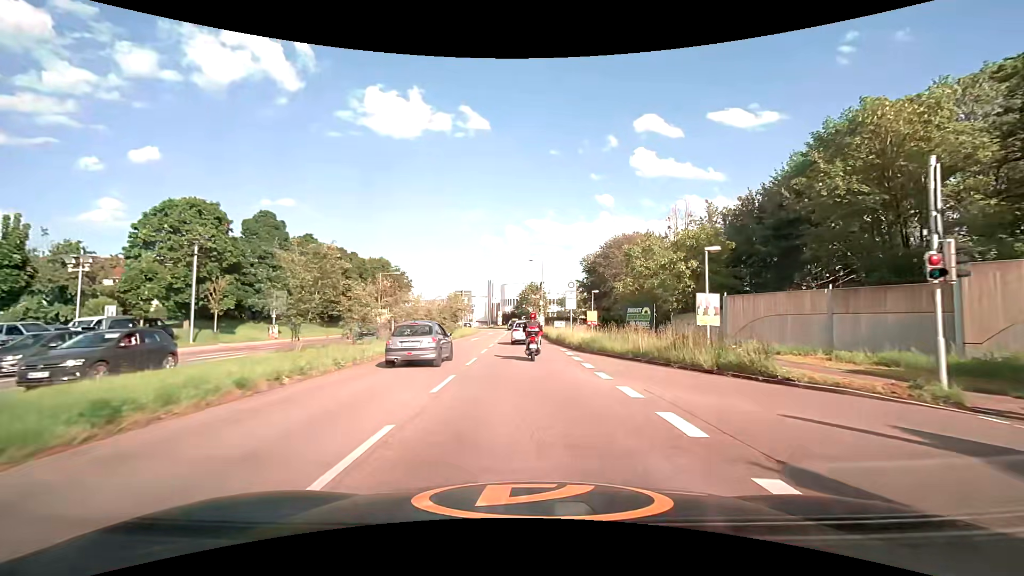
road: secondary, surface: asphalt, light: Day
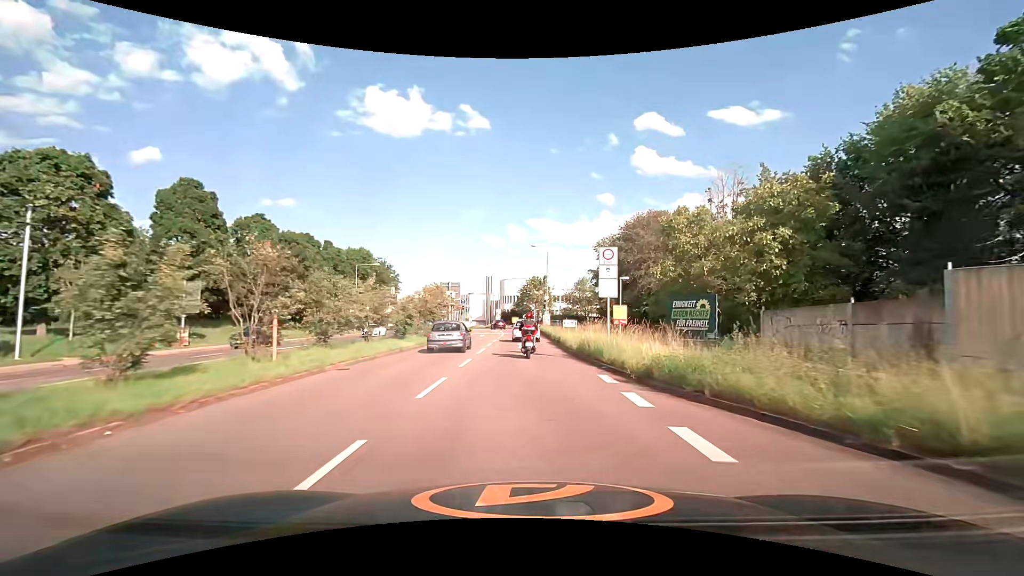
(0.0, +13.1) m; 0°
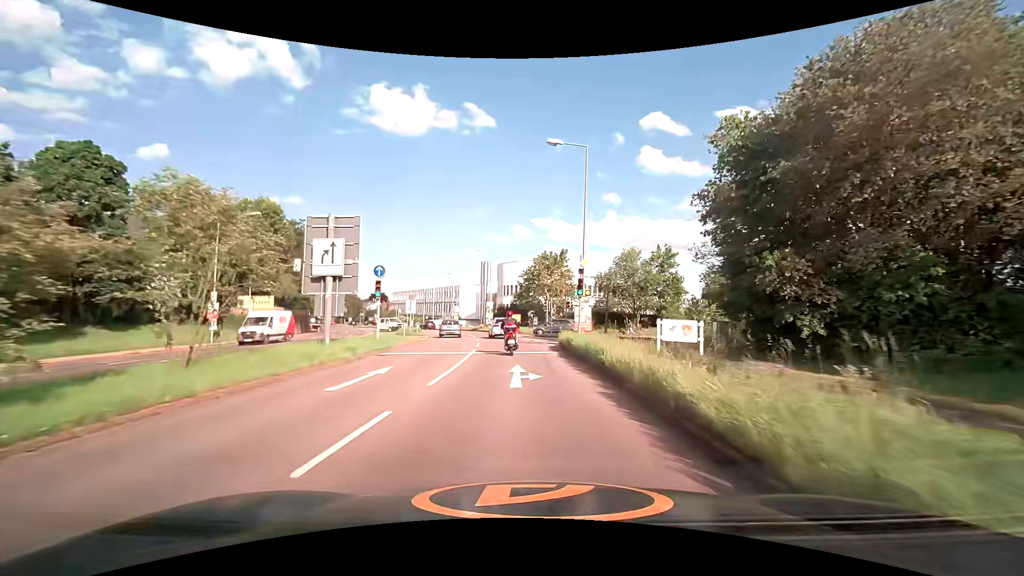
(-0.3, +34.8) m; -1°
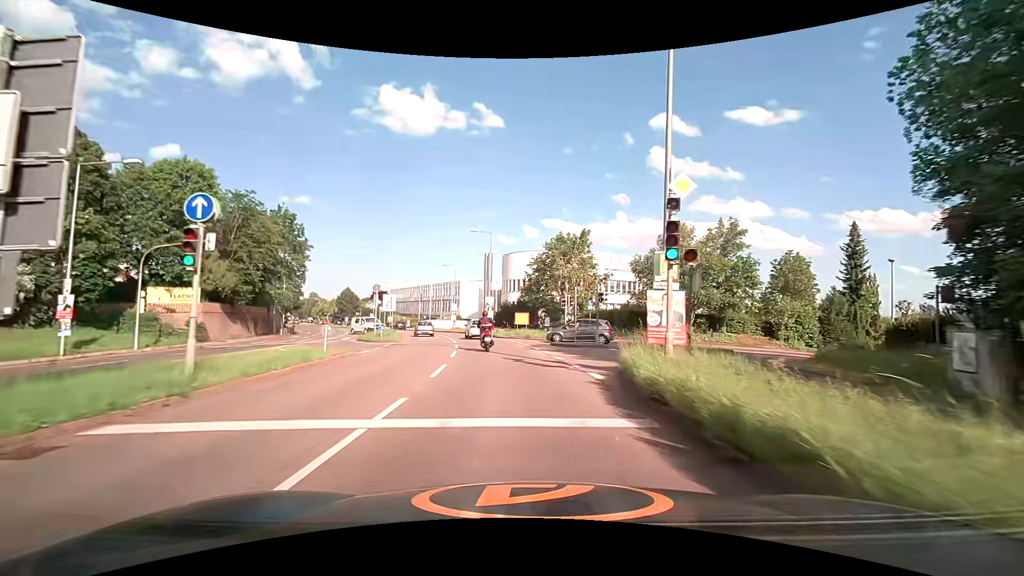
(0.0, +13.8) m; -1°
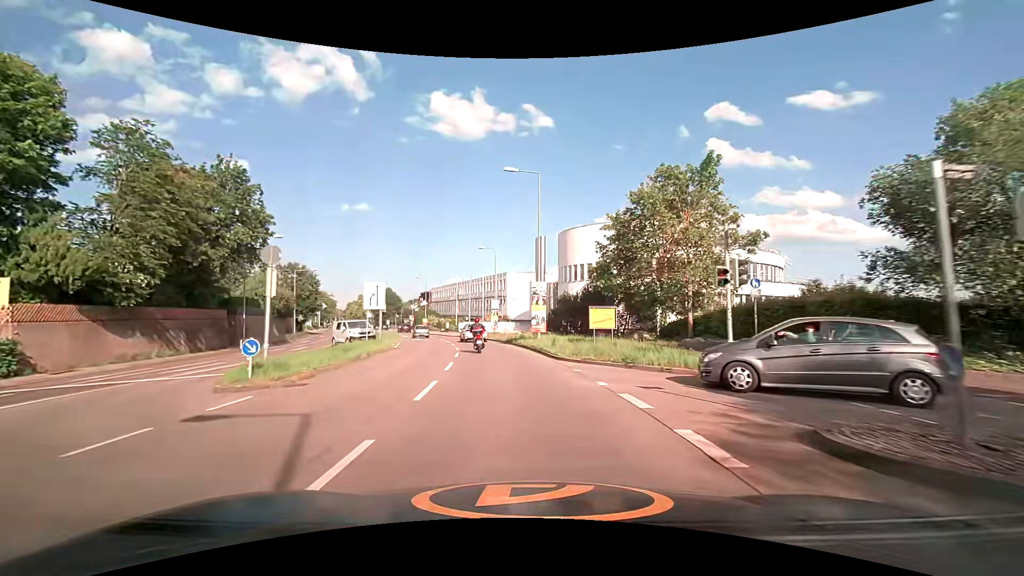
(-1.0, +20.7) m; -6°
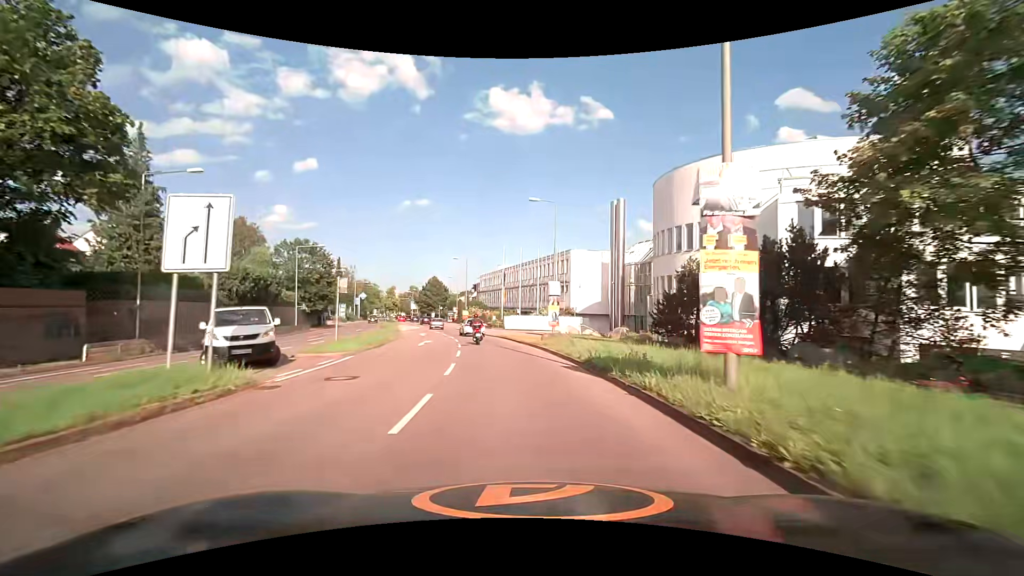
(-1.4, +21.1) m; -7°
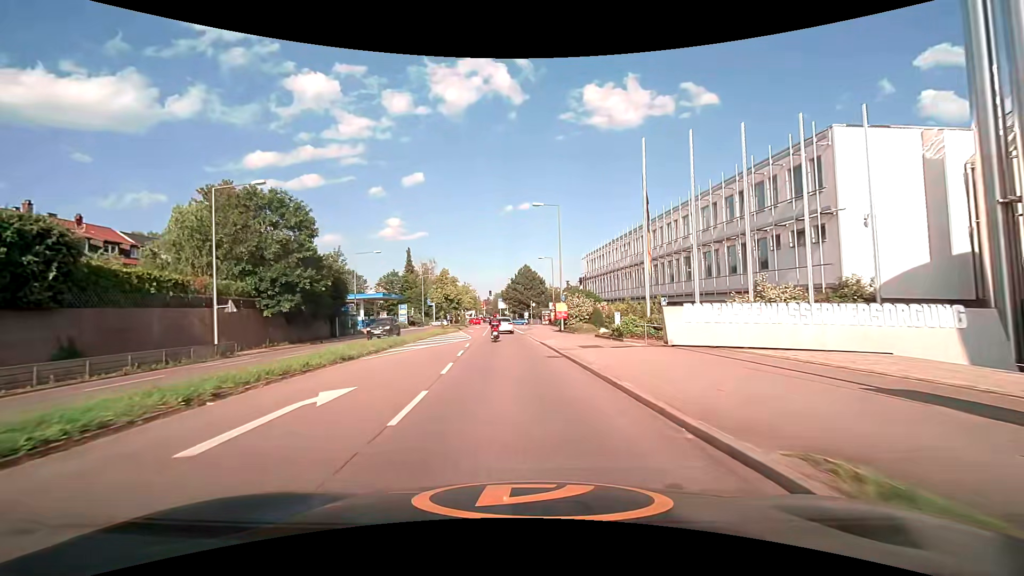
(-3.3, +35.8) m; -12°
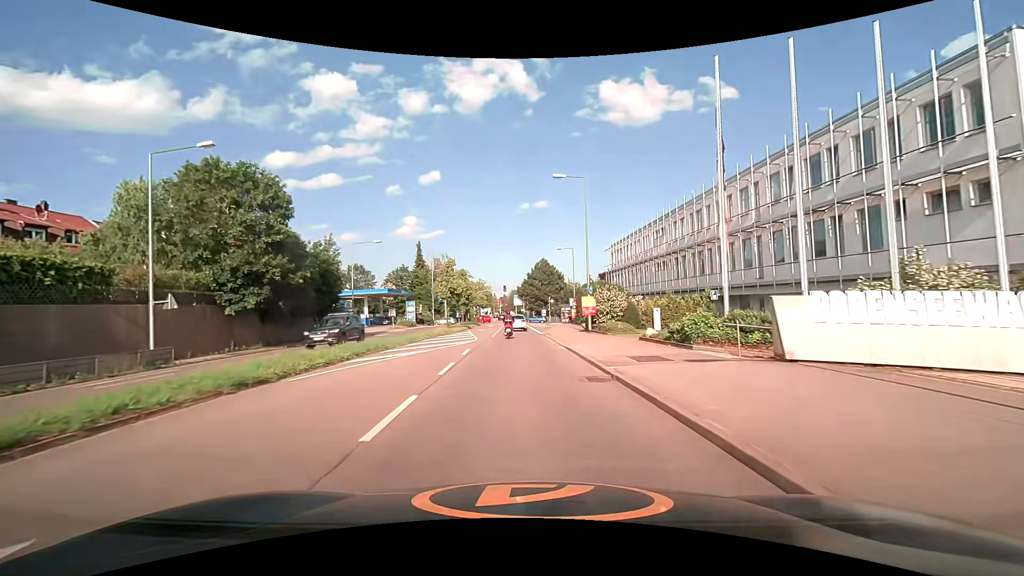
(-0.2, +7.1) m; -2°
